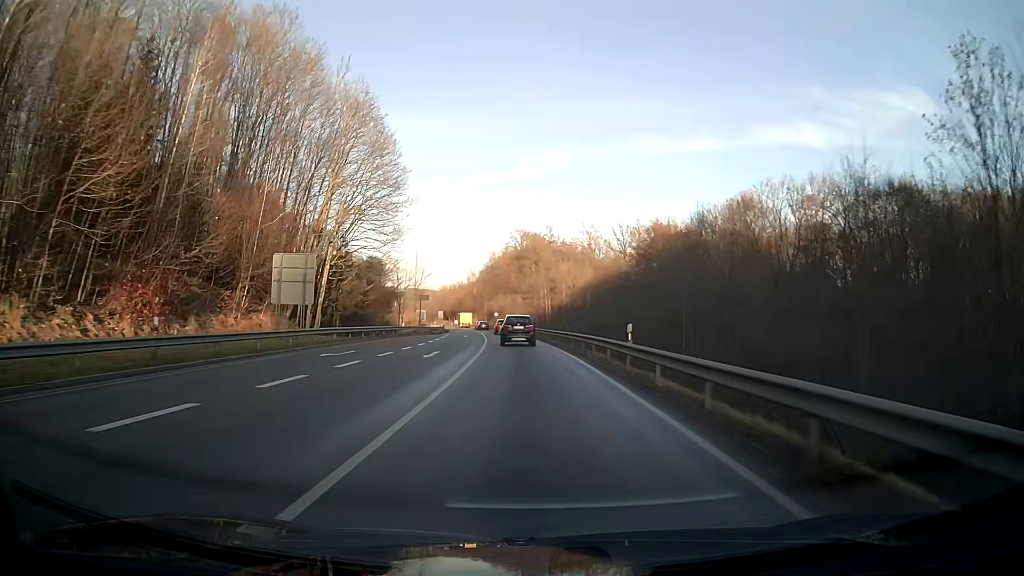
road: primary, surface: asphalt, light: Day
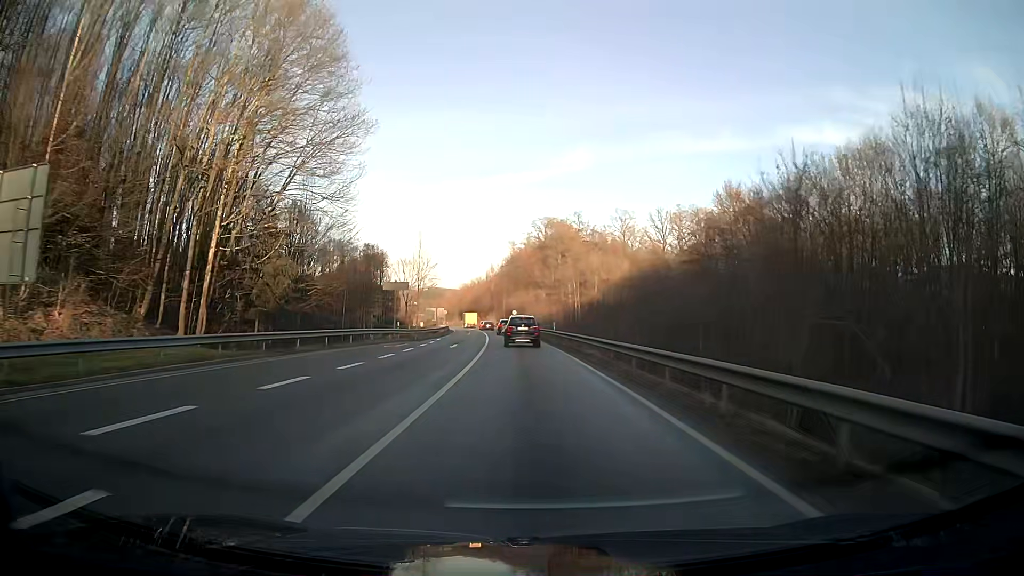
(-0.4, +24.5) m; -2°
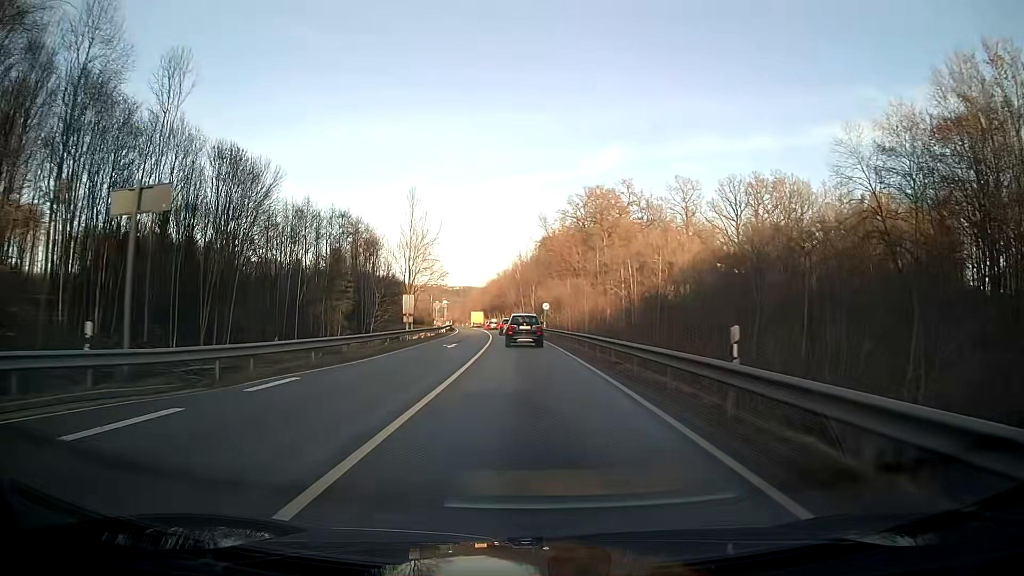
(-0.9, +36.8) m; -3°
